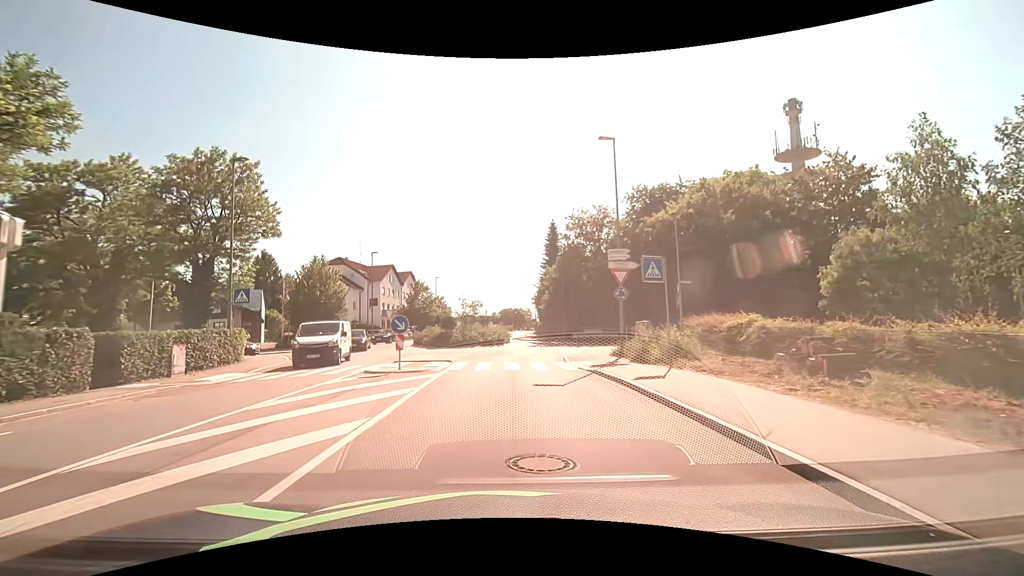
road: tertiary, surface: asphalt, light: Day
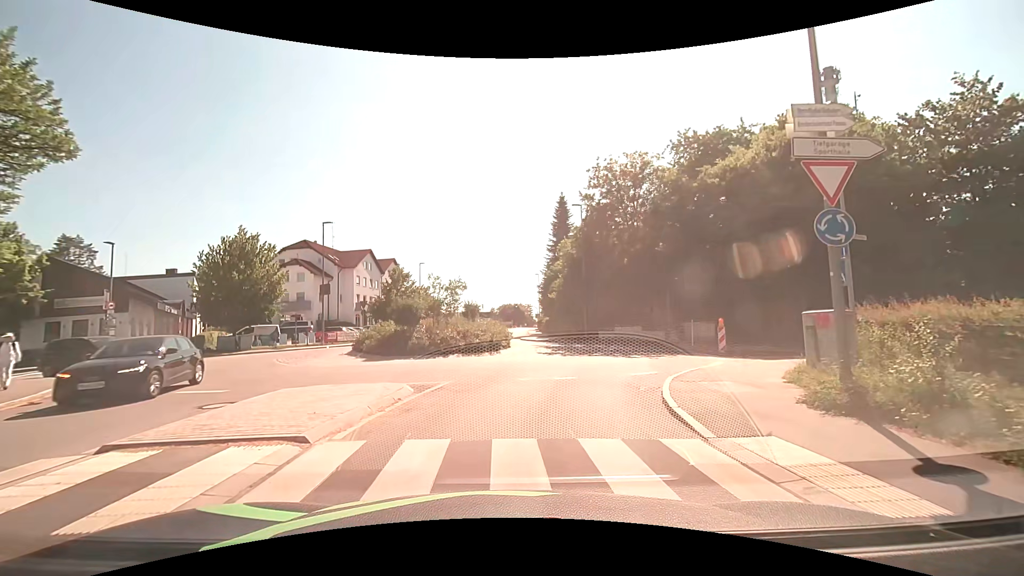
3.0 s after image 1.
(+0.1, +14.4) m; +1°
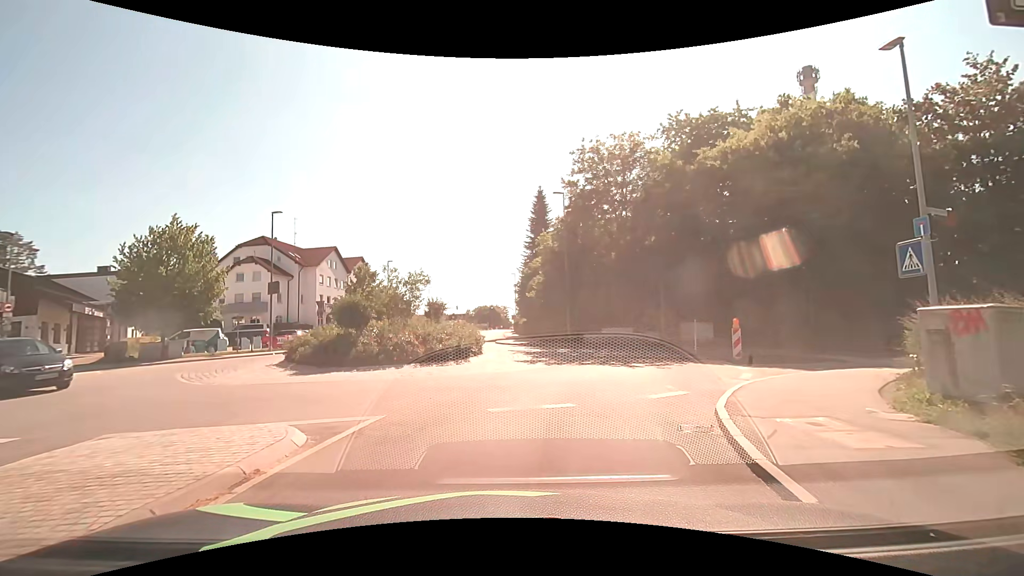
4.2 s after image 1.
(0.0, +4.0) m; +1°
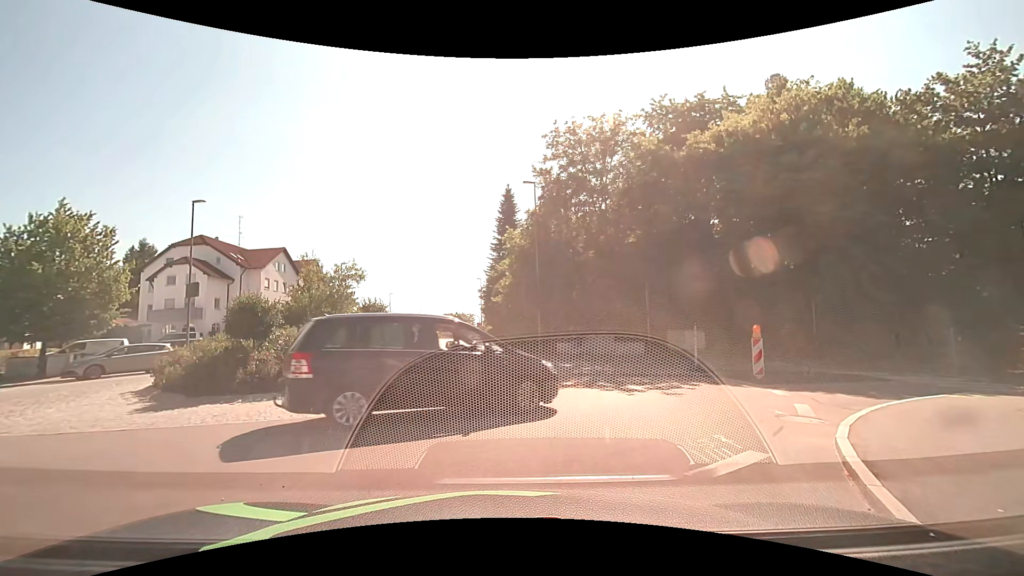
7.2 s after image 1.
(+0.2, +4.2) m; +3°
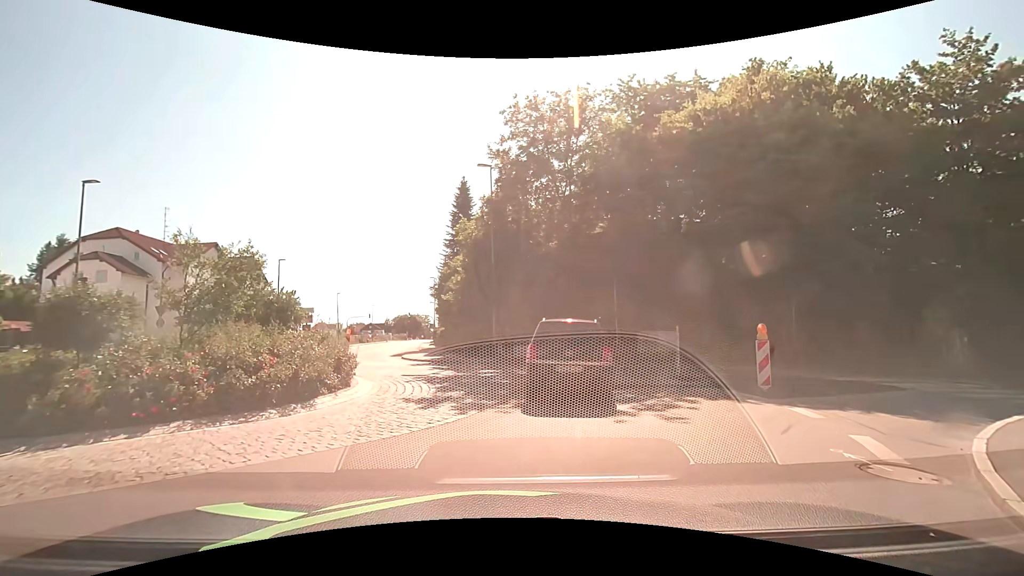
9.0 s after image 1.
(+0.2, +3.6) m; +5°
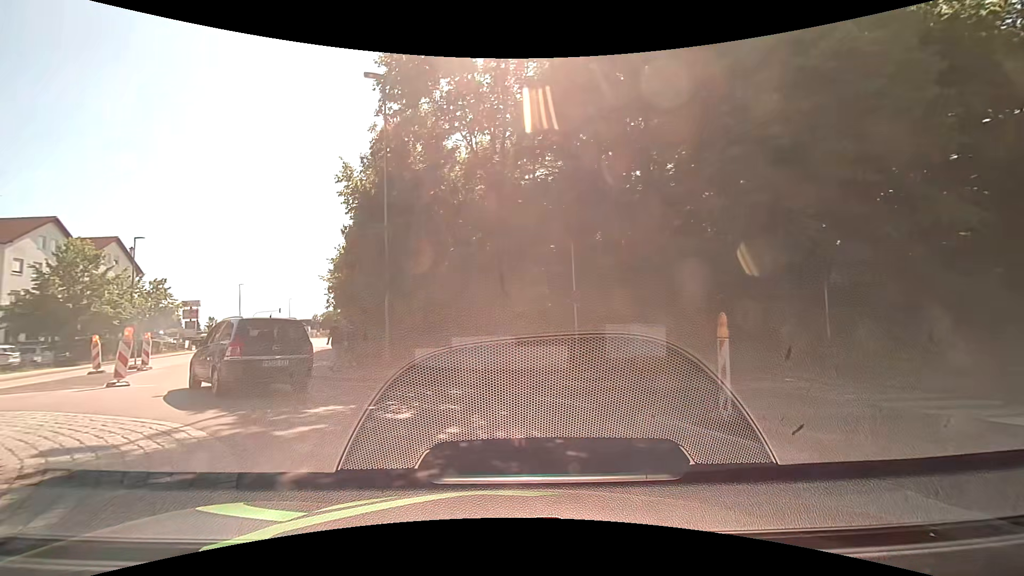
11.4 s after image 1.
(+1.2, +8.9) m; +7°
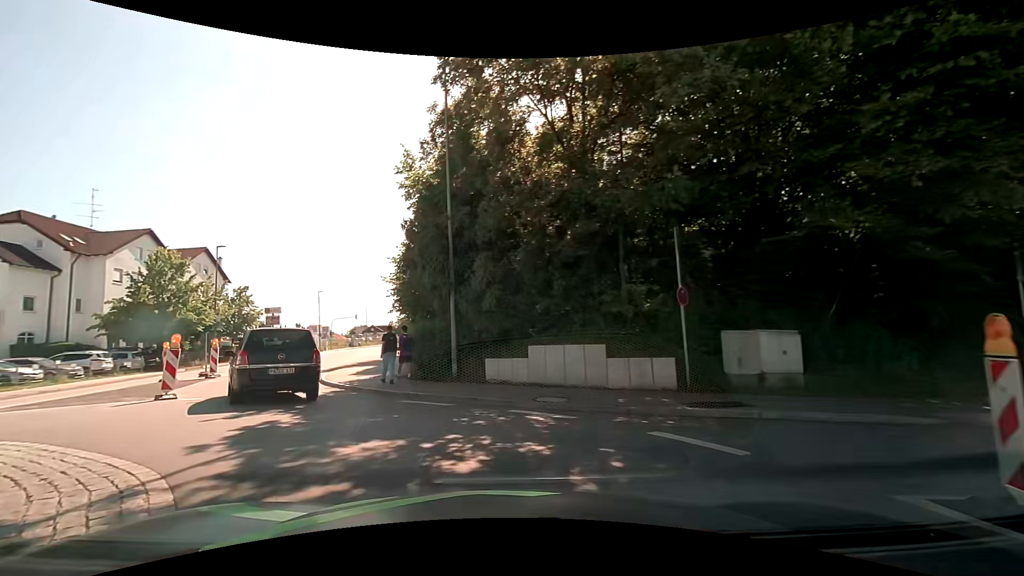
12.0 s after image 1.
(-0.1, +2.7) m; -7°
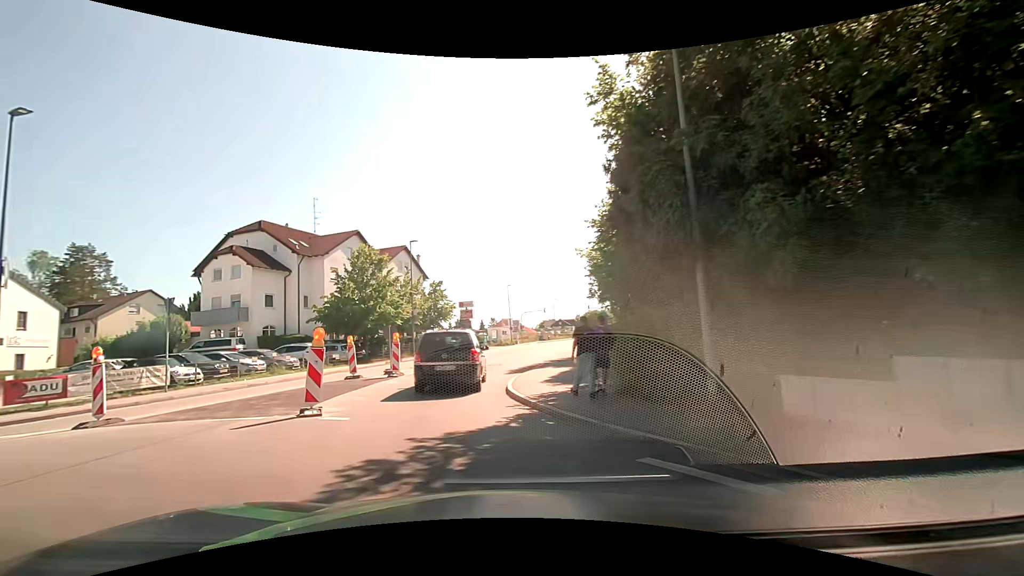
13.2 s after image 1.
(-1.1, +5.5) m; -22°
(-1, +10) (-1, +20) (0, +30) (+3, +39) (+5, +49) (+7, +59) (+10, +69) (+12, +78) (+15, +88) (+18, +98) m
